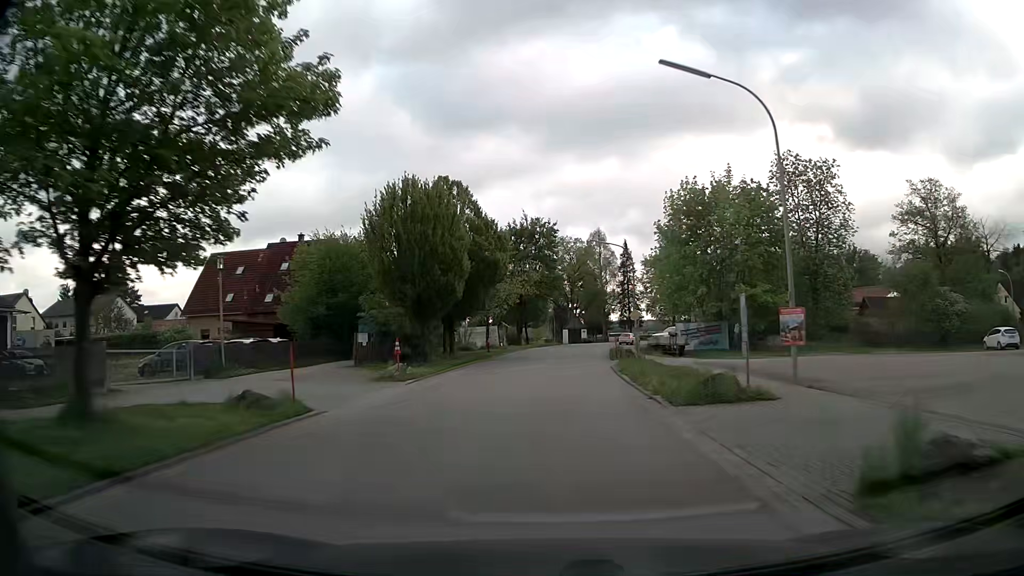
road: secondary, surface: asphalt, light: Day
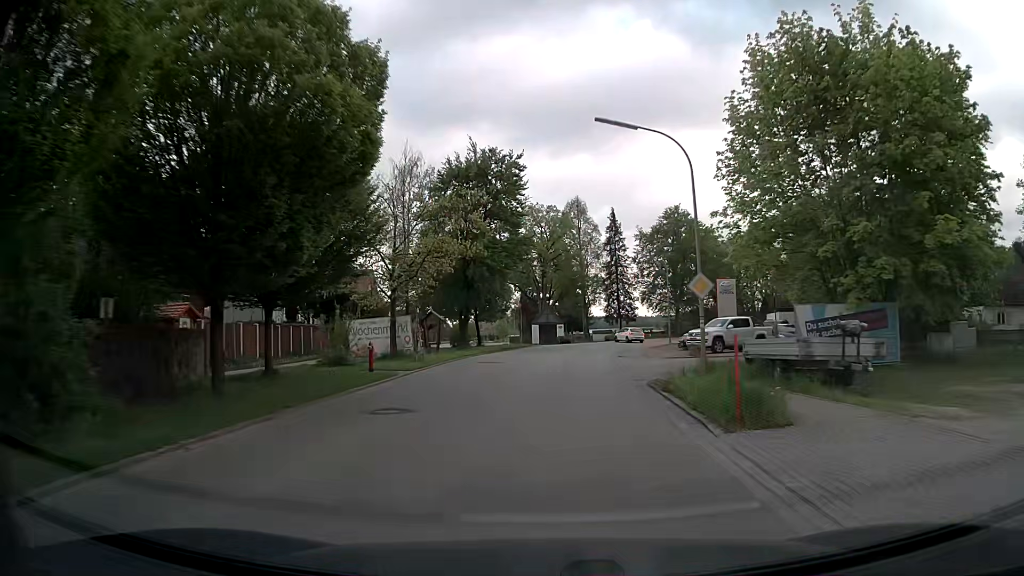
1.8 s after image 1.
(+0.7, +26.0) m; +3°
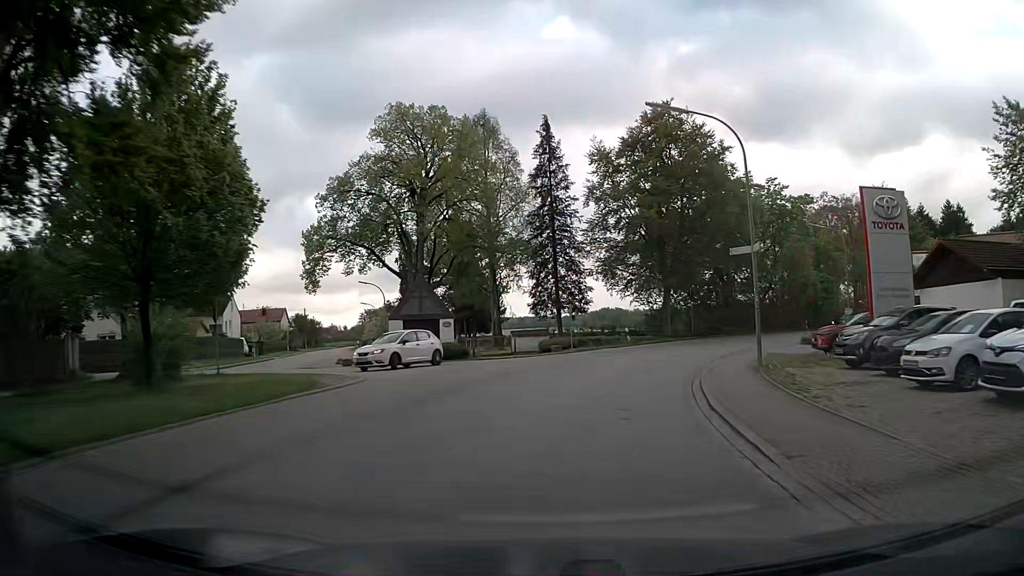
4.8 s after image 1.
(+1.6, +38.2) m; +8°
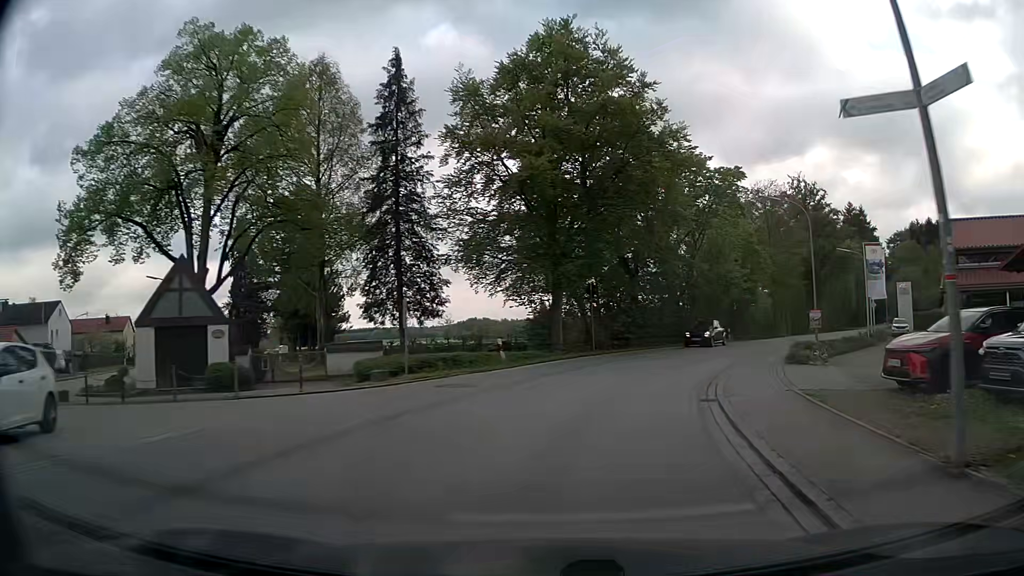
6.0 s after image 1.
(+1.2, +14.1) m; +10°
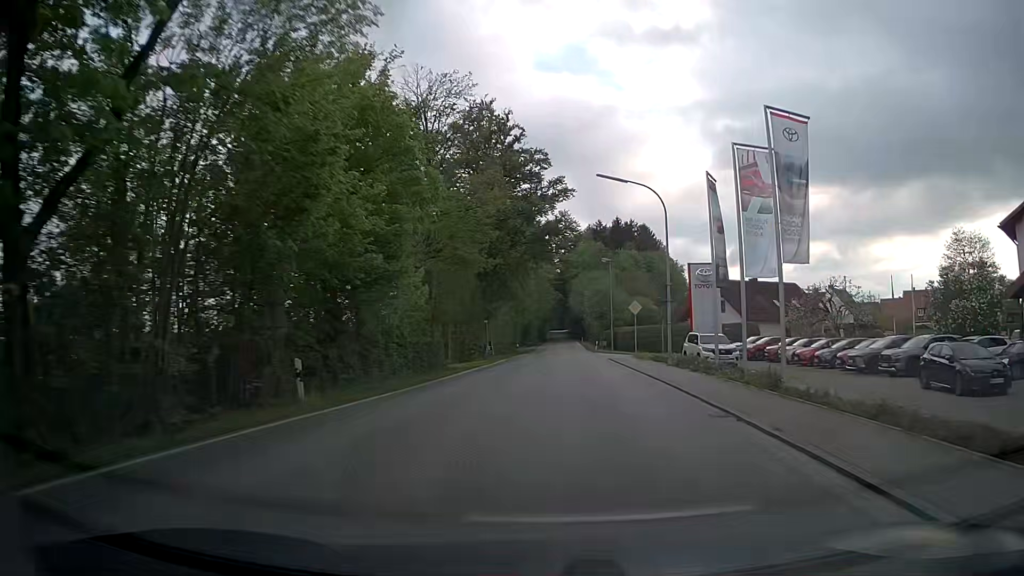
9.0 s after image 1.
(+11.0, +35.6) m; +32°
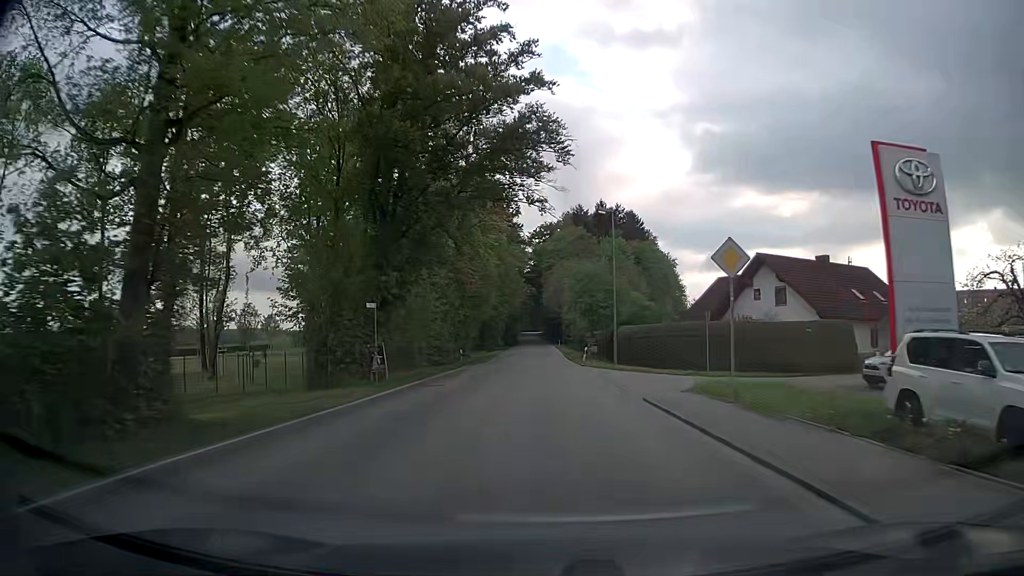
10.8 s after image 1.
(+1.1, +24.9) m; +3°
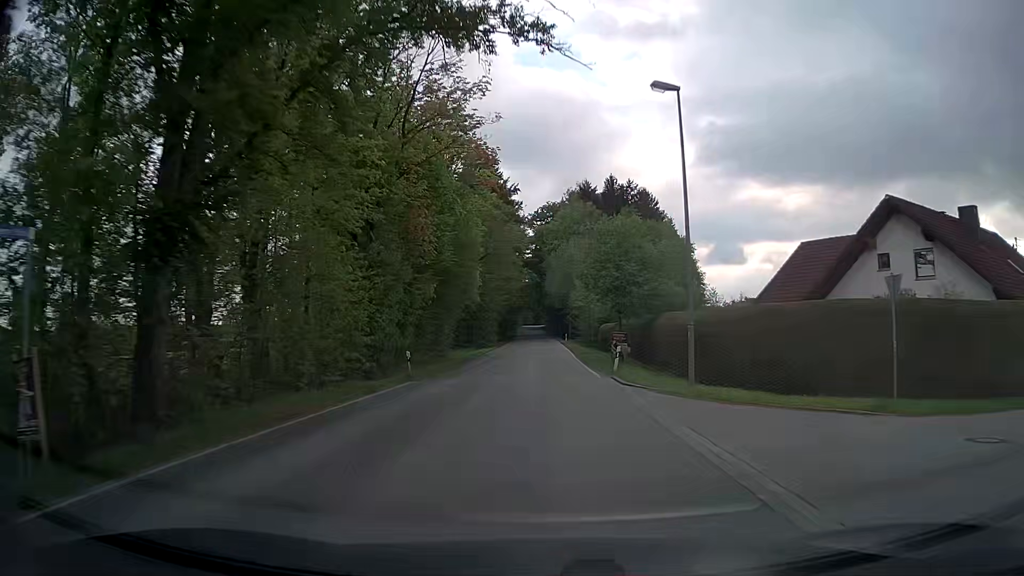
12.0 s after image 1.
(-0.1, +17.9) m; 0°
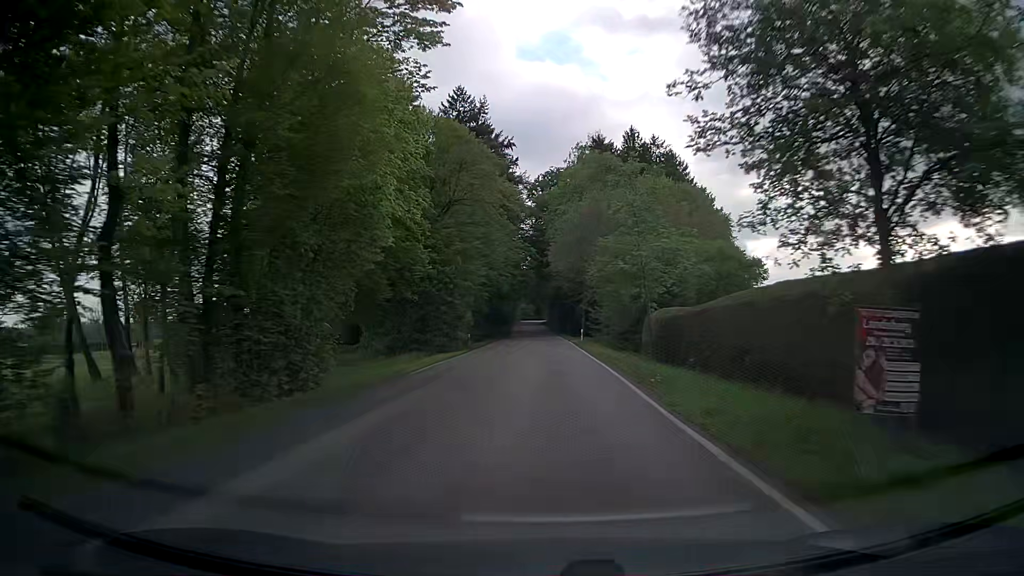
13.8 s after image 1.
(0.0, +28.4) m; -1°
(0, +10) (0, +20) (0, +30) (0, +40) (0, +50) (0, +60) (0, +70) (0, +80) (0, +90) (0, +100) m
